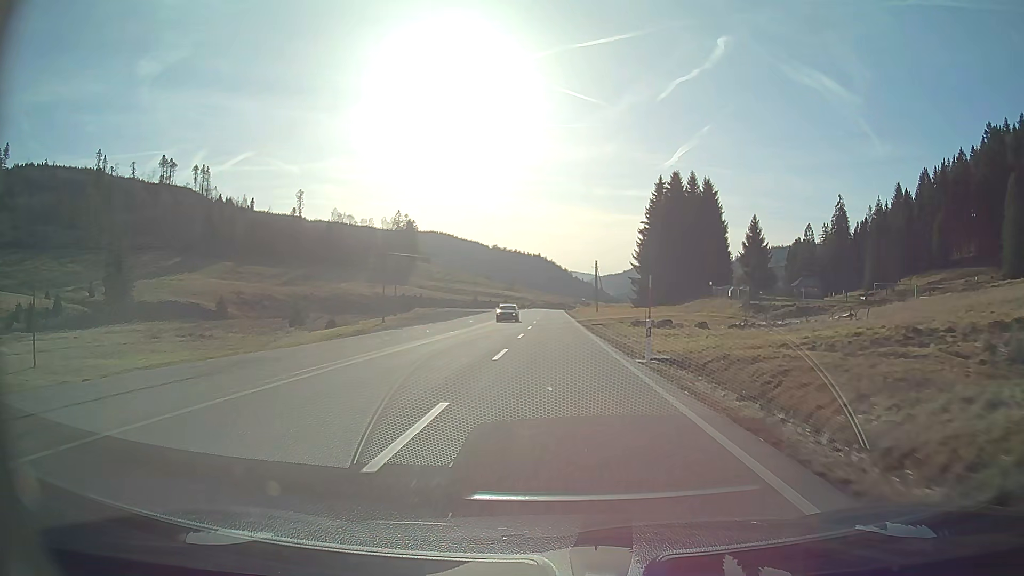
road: secondary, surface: asphalt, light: Day
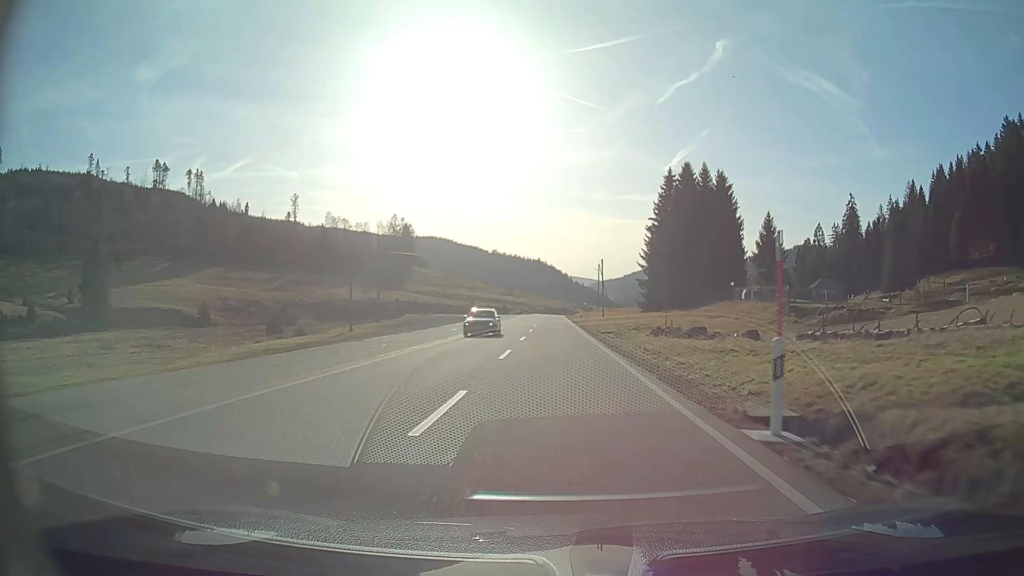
(0.0, +10.2) m; 0°
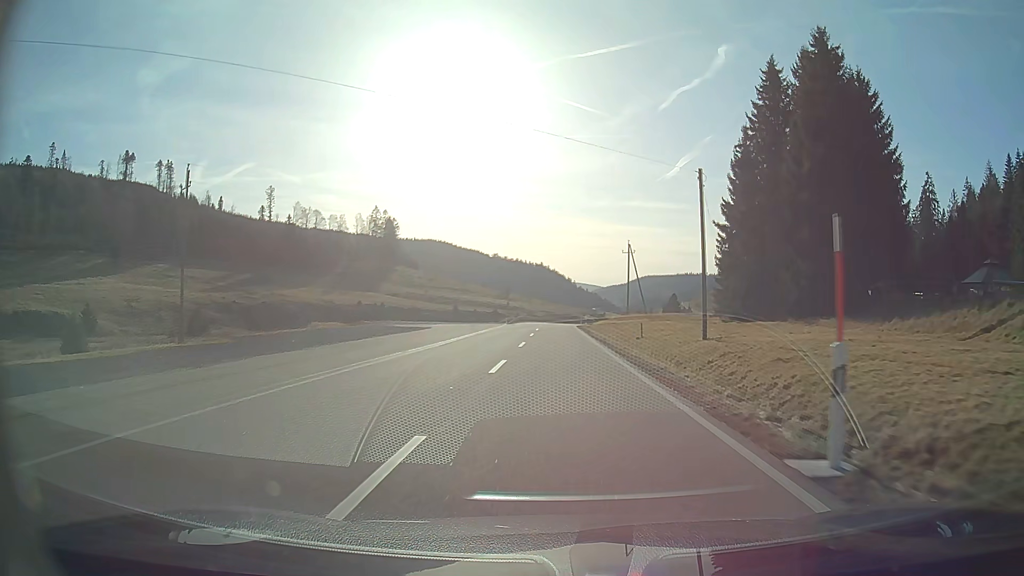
(-0.1, +51.6) m; 0°
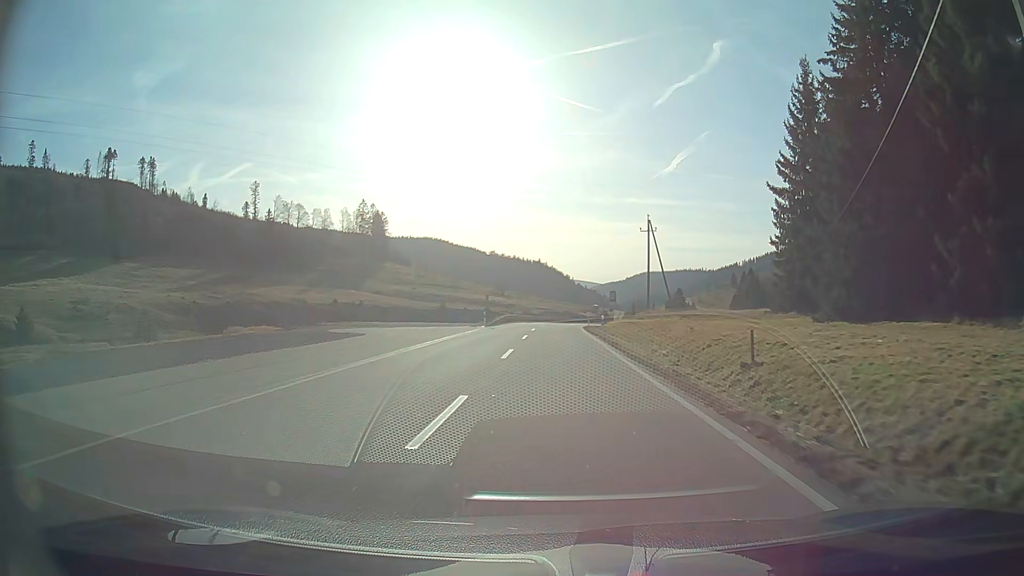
(0.0, +20.4) m; 0°
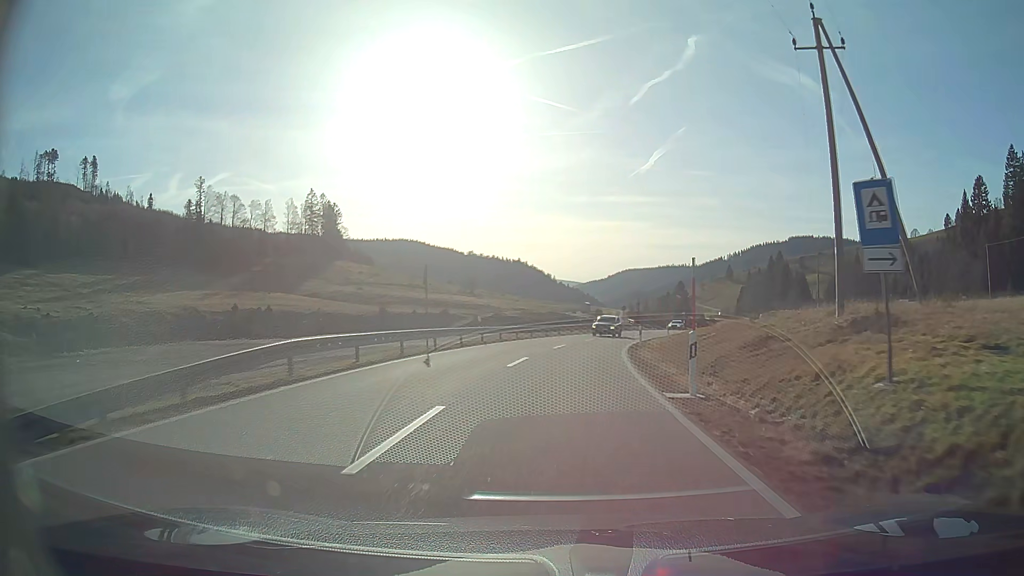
(+0.5, +48.7) m; +2°
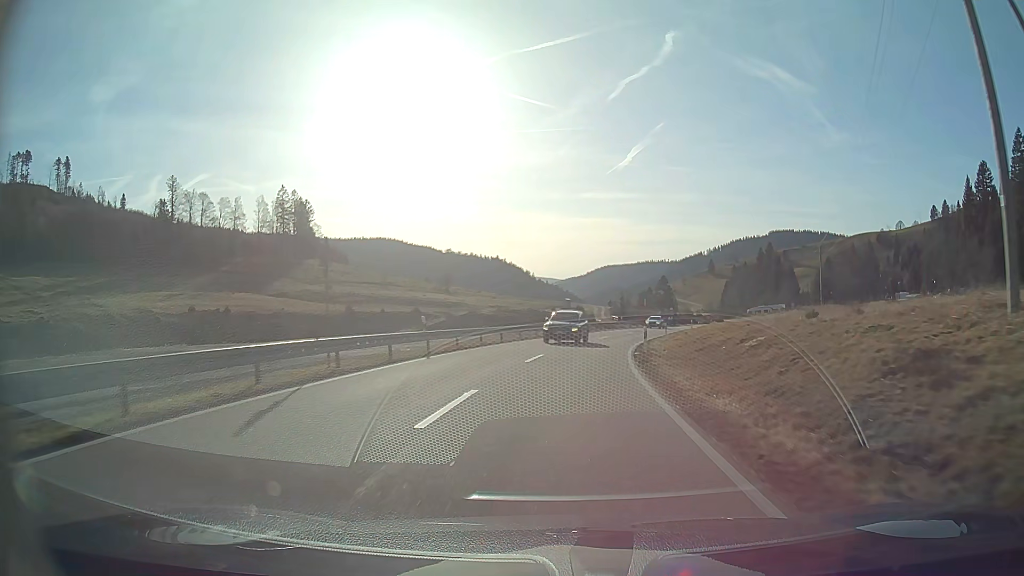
(+0.1, +9.4) m; +2°
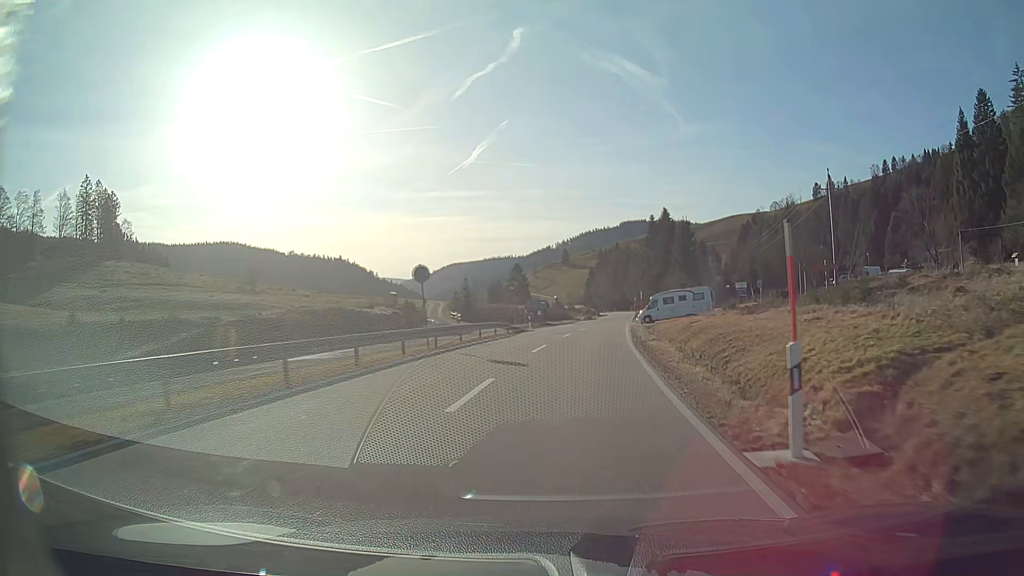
(+4.9, +45.7) m; +13°
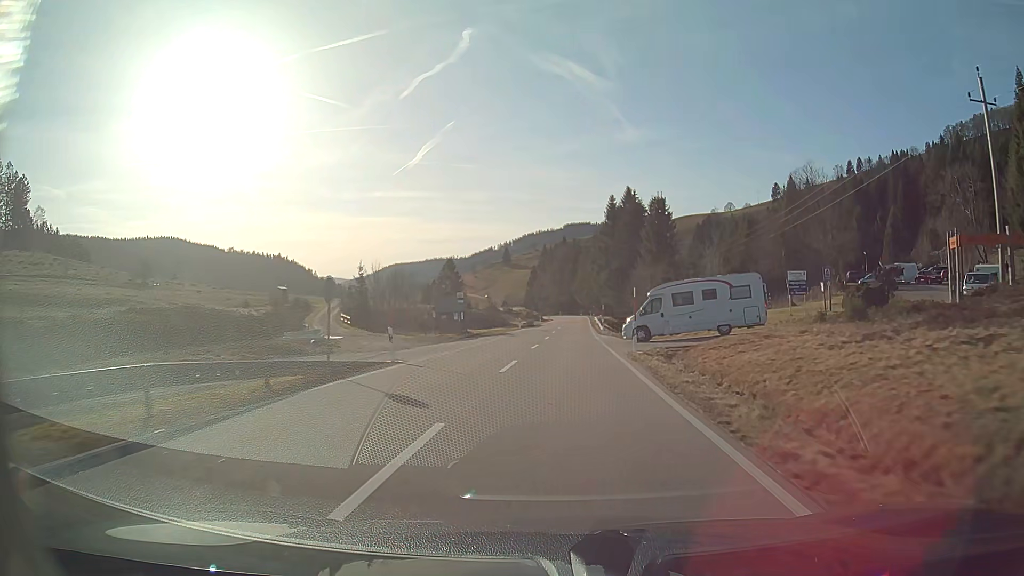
(+1.2, +28.1) m; +5°
(0, +10) (0, +20) (+1, +30) (+1, +40) (+1, +50) (+2, +60) (+2, +70) (+2, +80) (+3, +90) (+3, +100) m
